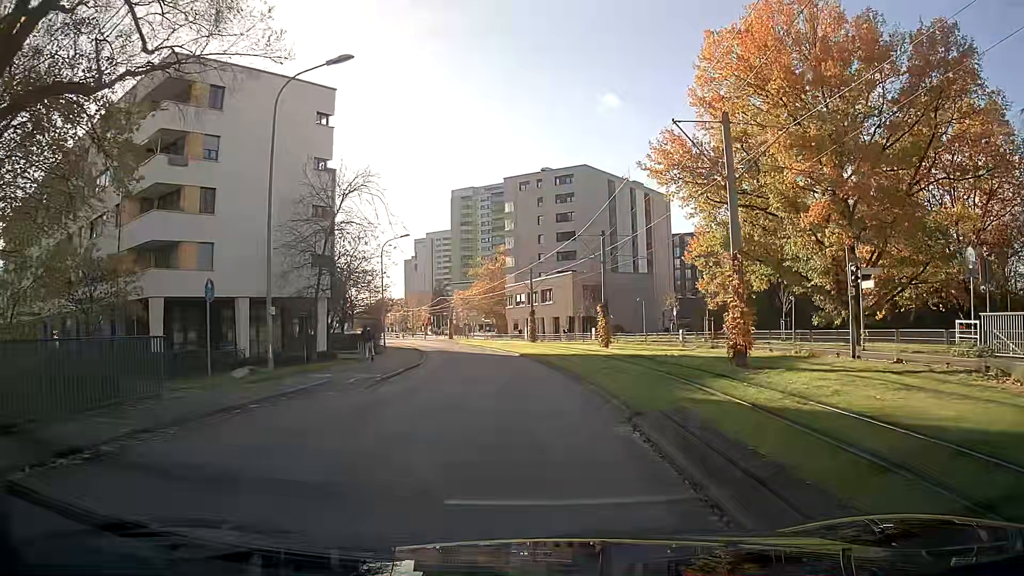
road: residential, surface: asphalt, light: Day
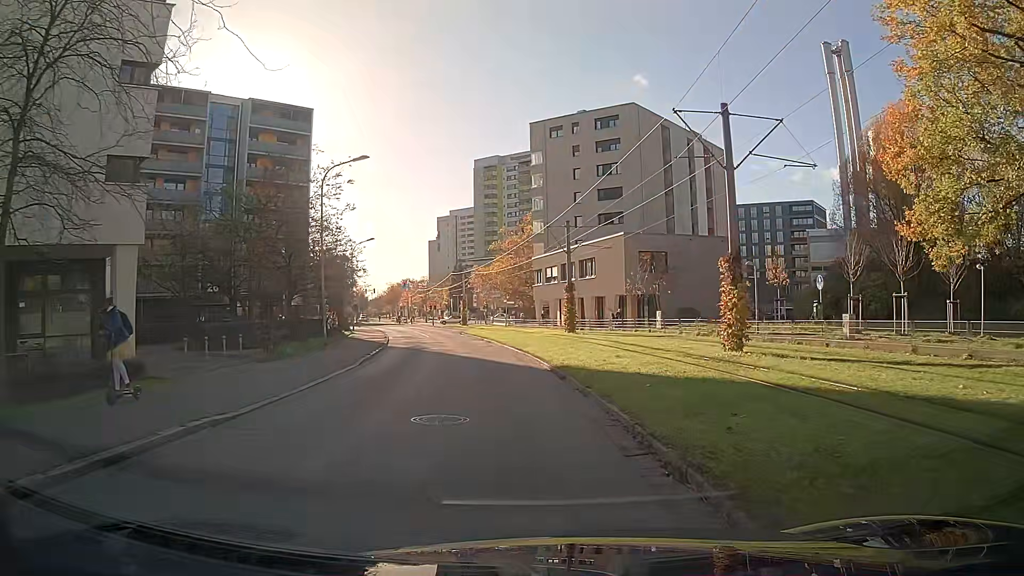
(-0.5, +22.2) m; -3°
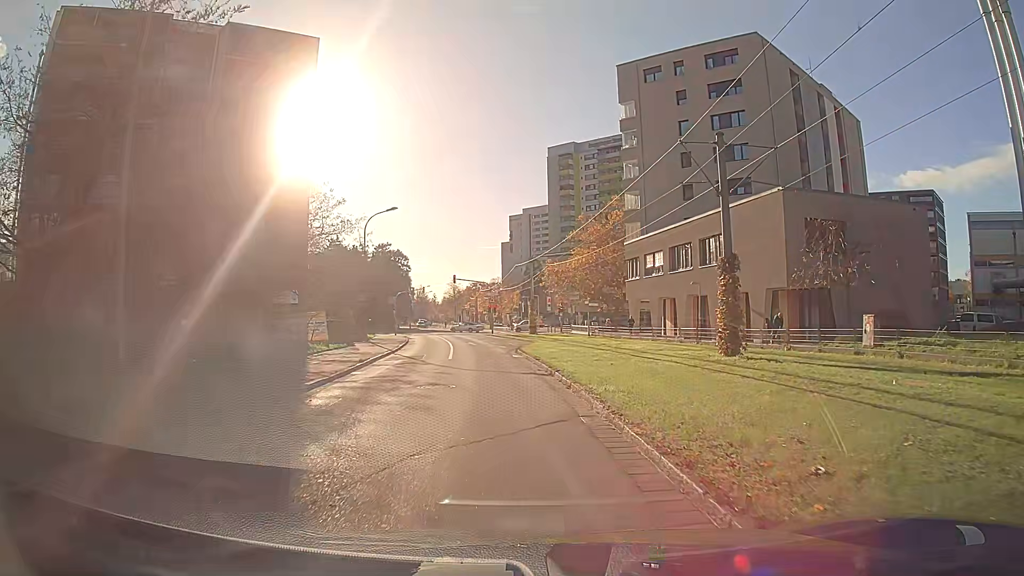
(-1.1, +21.8) m; -7°
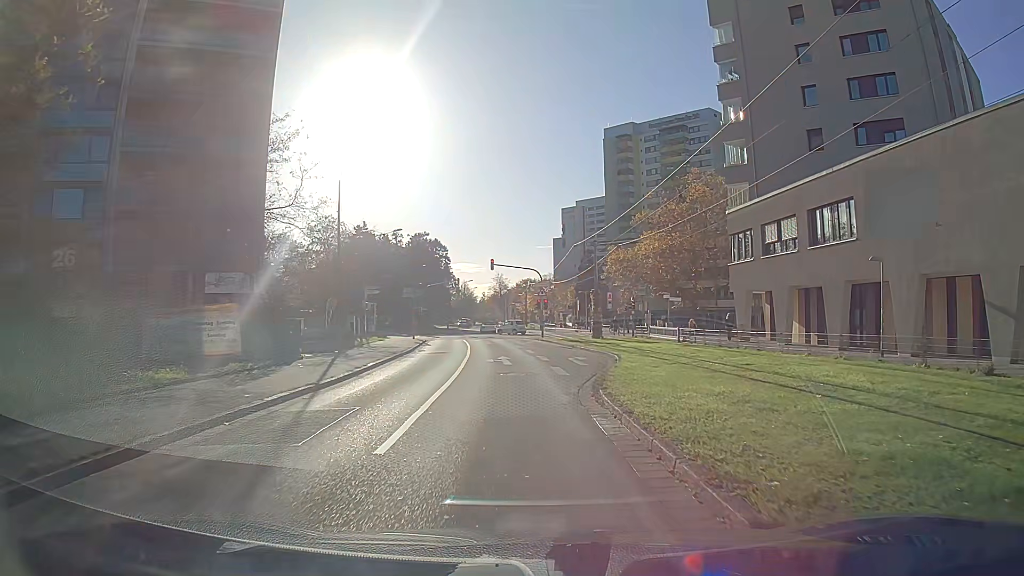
(-0.6, +17.5) m; -4°
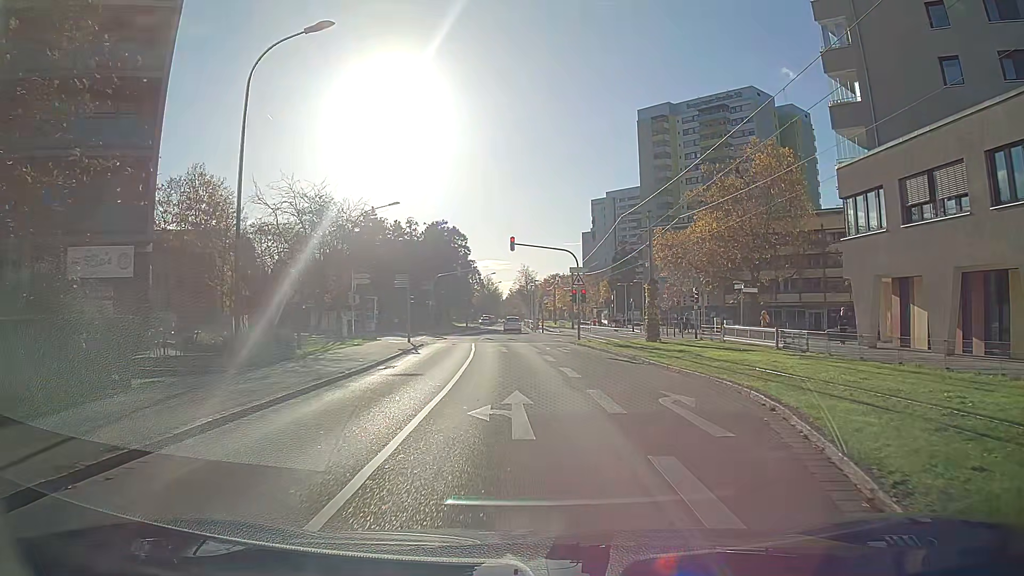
(-0.3, +12.9) m; -2°
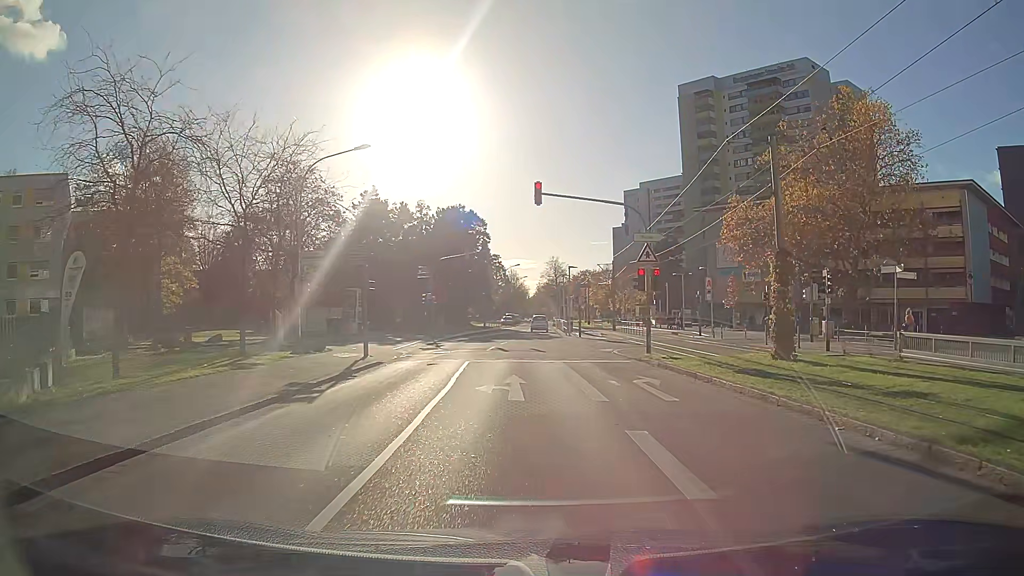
(-0.3, +16.2) m; -3°
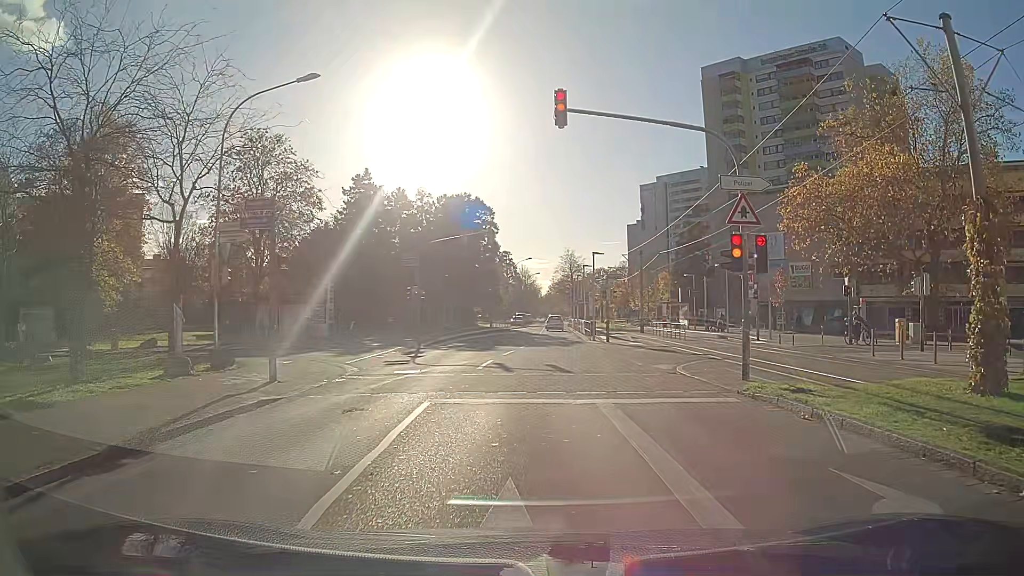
(-0.2, +9.9) m; 0°
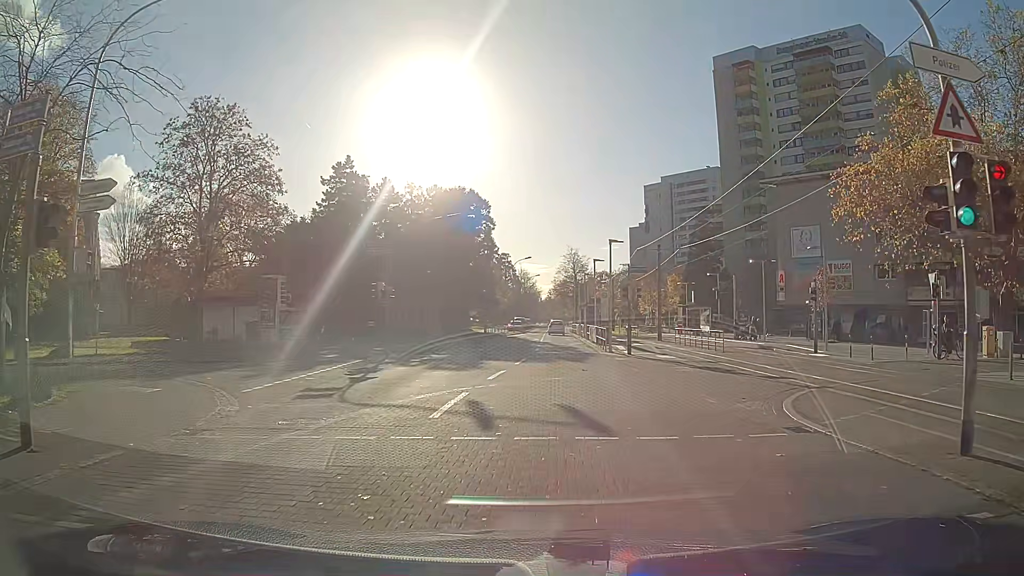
(+0.1, +8.3) m; +1°
(0, +10) (+1, +20) (+1, +30) (+2, +40) (+2, +50) (+2, +60) (+2, +70) (+3, +80) (+3, +90) (+3, +100) m
